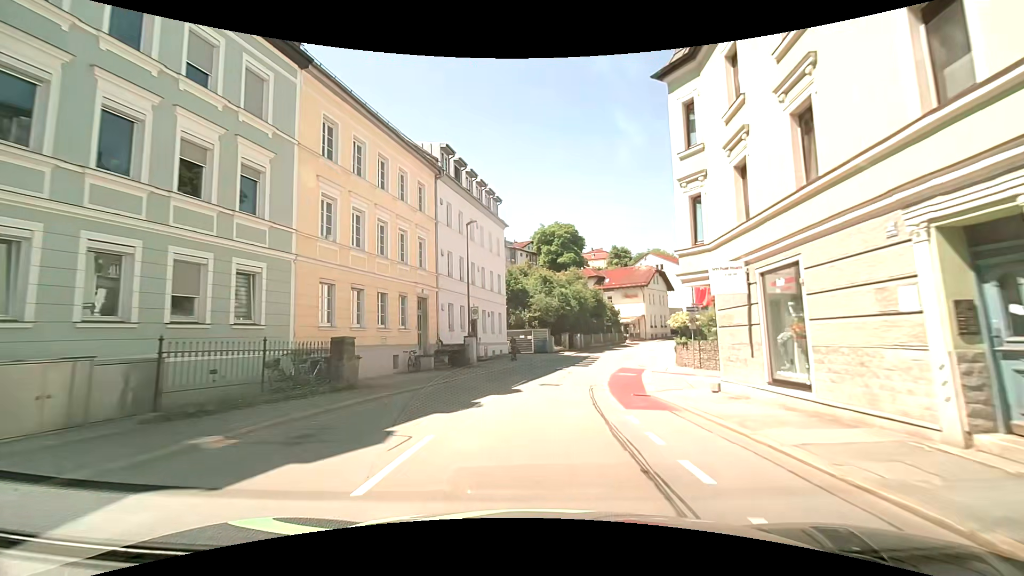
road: tertiary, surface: asphalt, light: Day
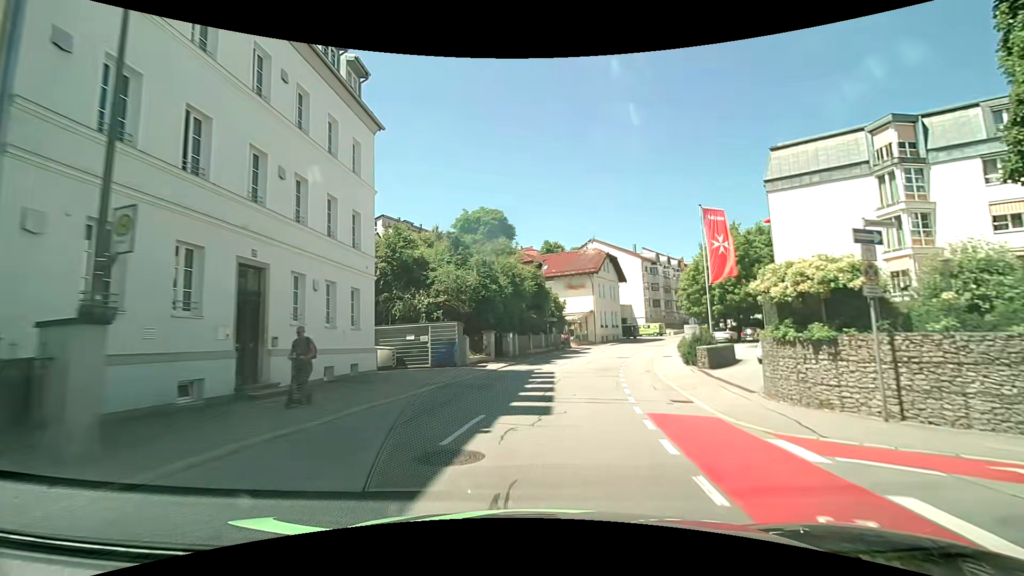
(+1.5, +20.5) m; +8°
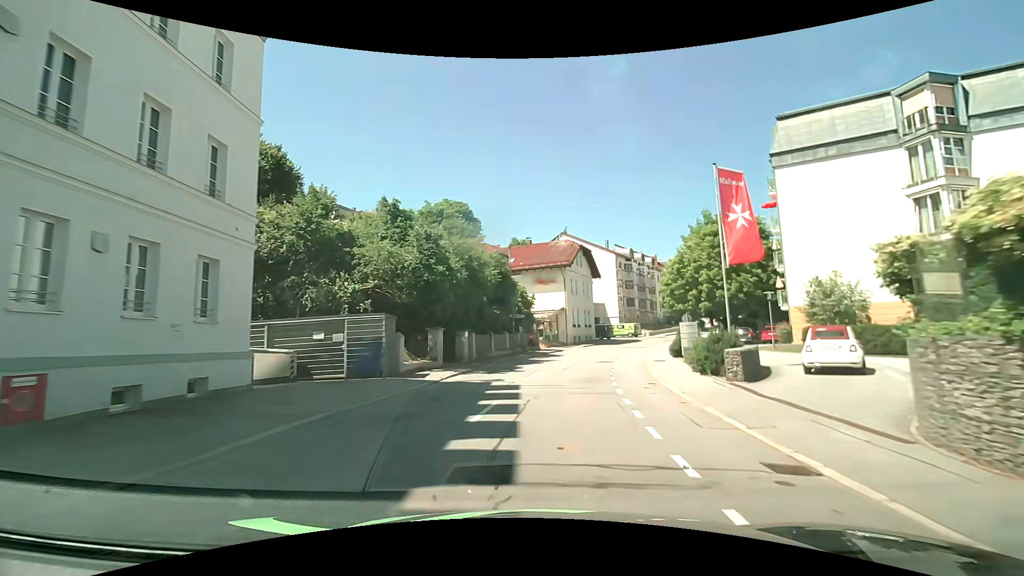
(+0.4, +7.0) m; +5°
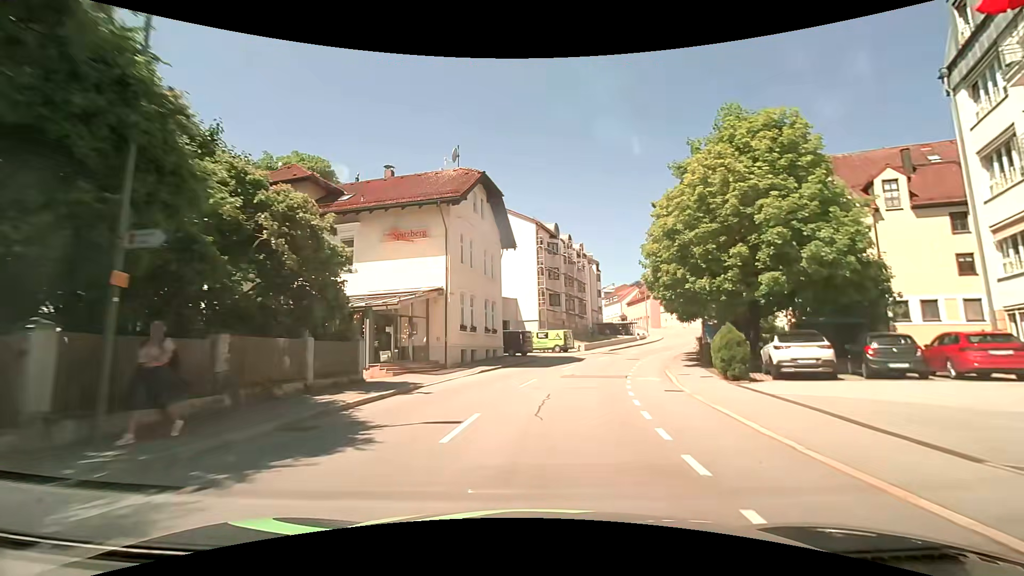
(+2.7, +28.3) m; +11°
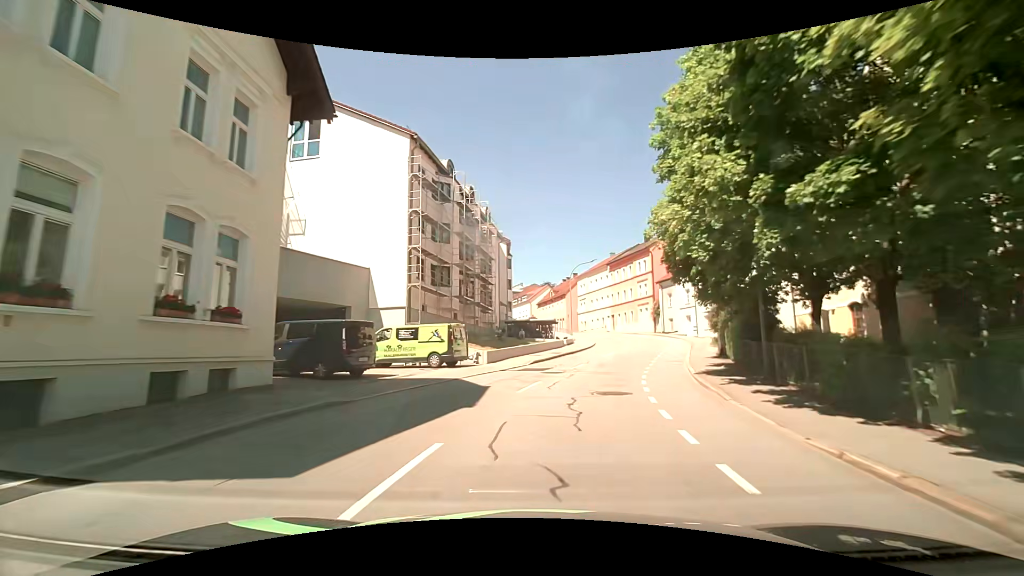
(+1.9, +21.1) m; +11°
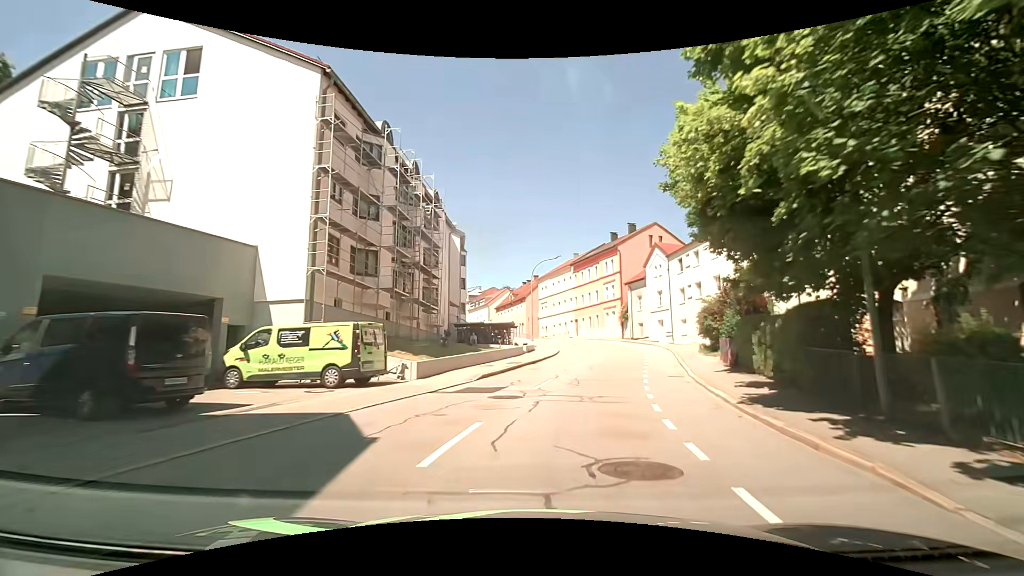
(+0.3, +6.9) m; +5°
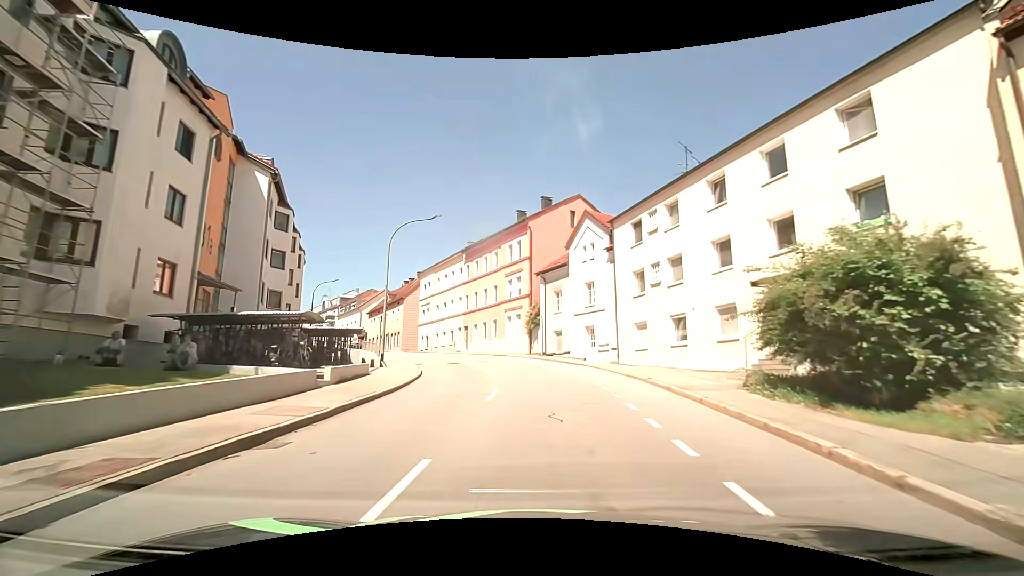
(+2.3, +20.0) m; +13°
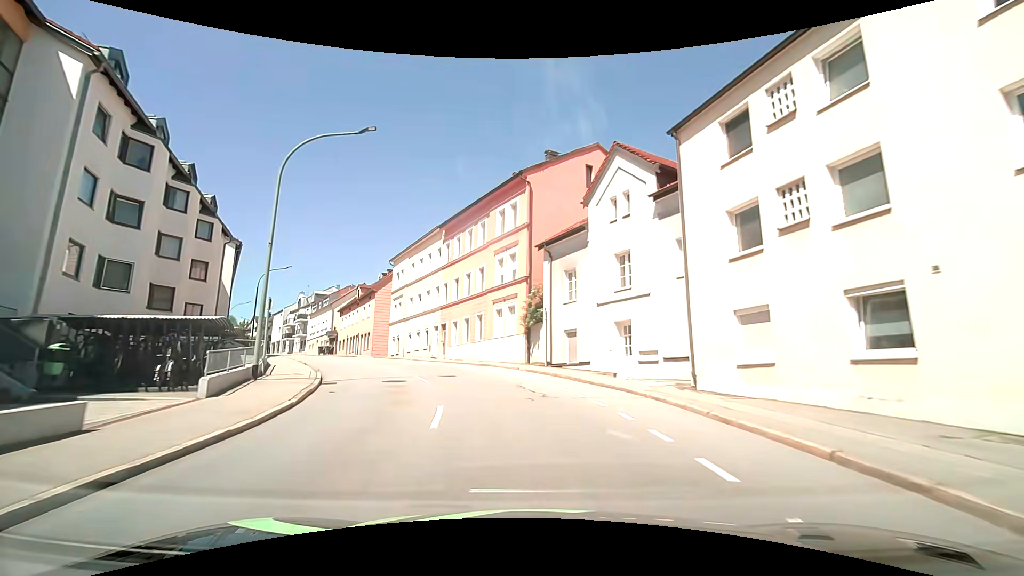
(0.0, +13.0) m; -1°
(0, +10) (-2, +20) (-6, +29) (-11, +38) (-16, +46) (-22, +54) (-27, +63) (-33, +71) (-39, +79) (-45, +87) m
